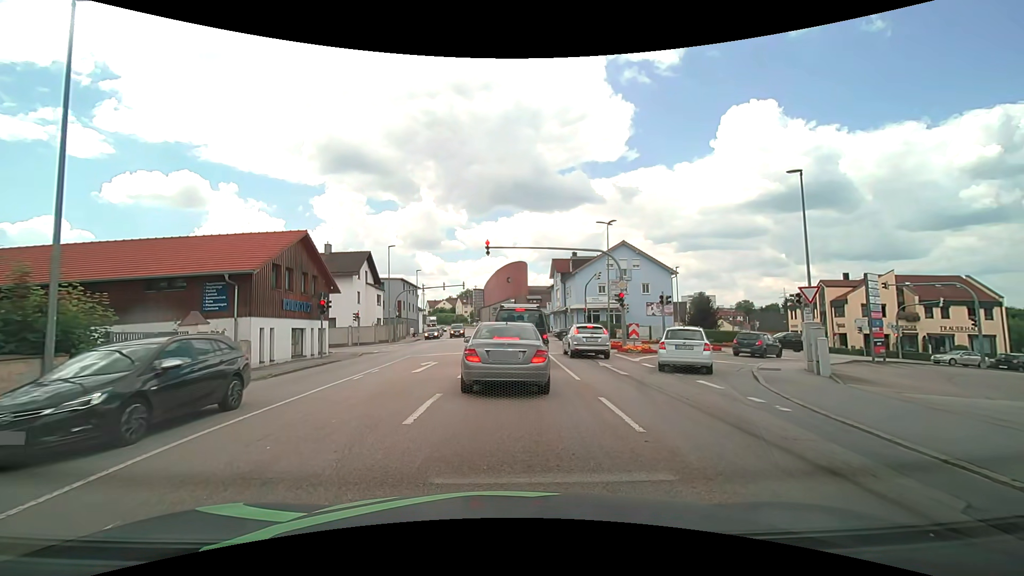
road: tertiary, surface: asphalt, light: Day
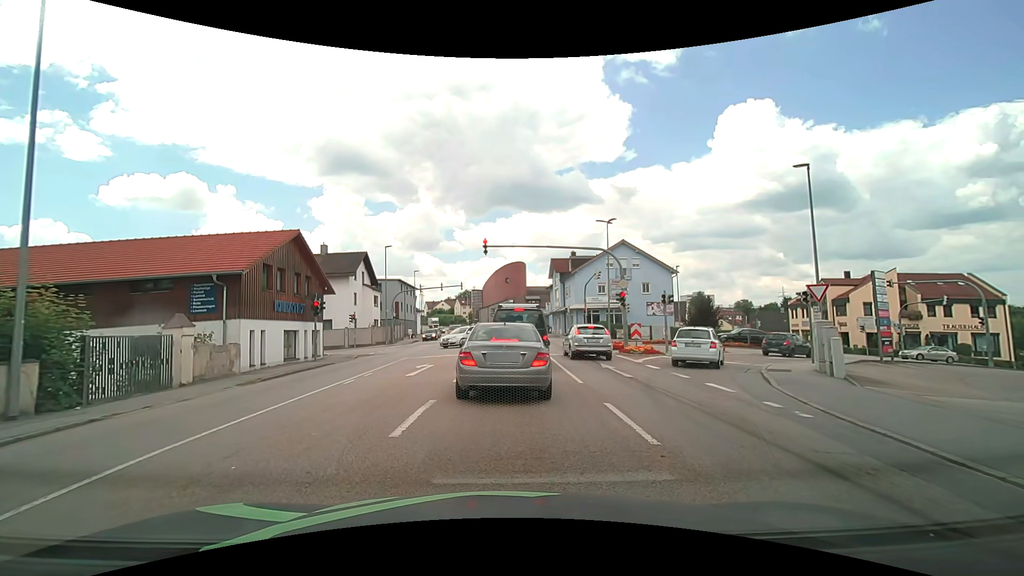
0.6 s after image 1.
(0.0, +0.7) m; 0°
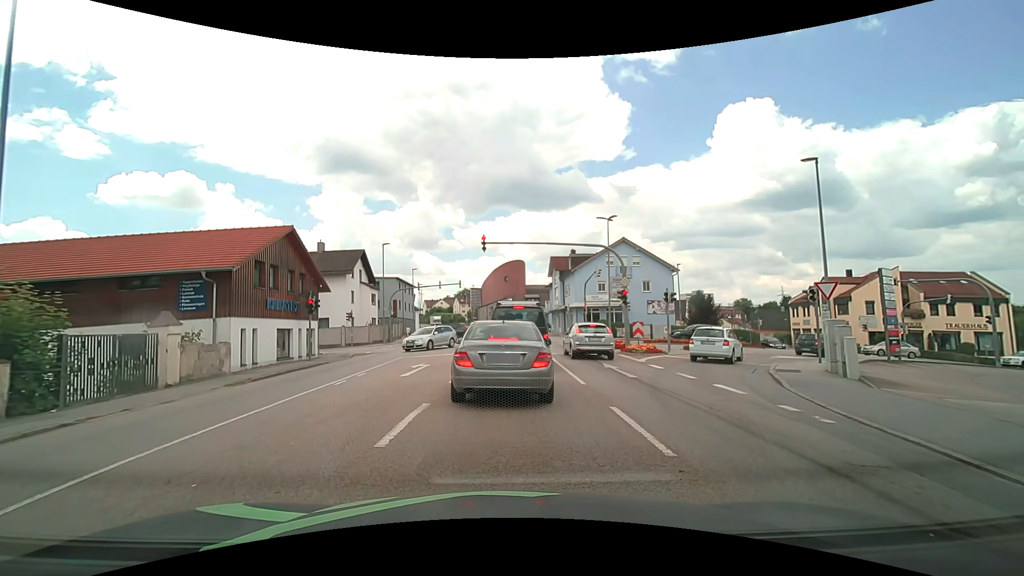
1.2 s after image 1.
(0.0, +0.6) m; 0°
(0, +10) (0, +20) (0, +30) (0, +40) (-1, +50) (-1, +60) (-2, +70) (-3, +80) (-4, +90) (-5, +100) m
